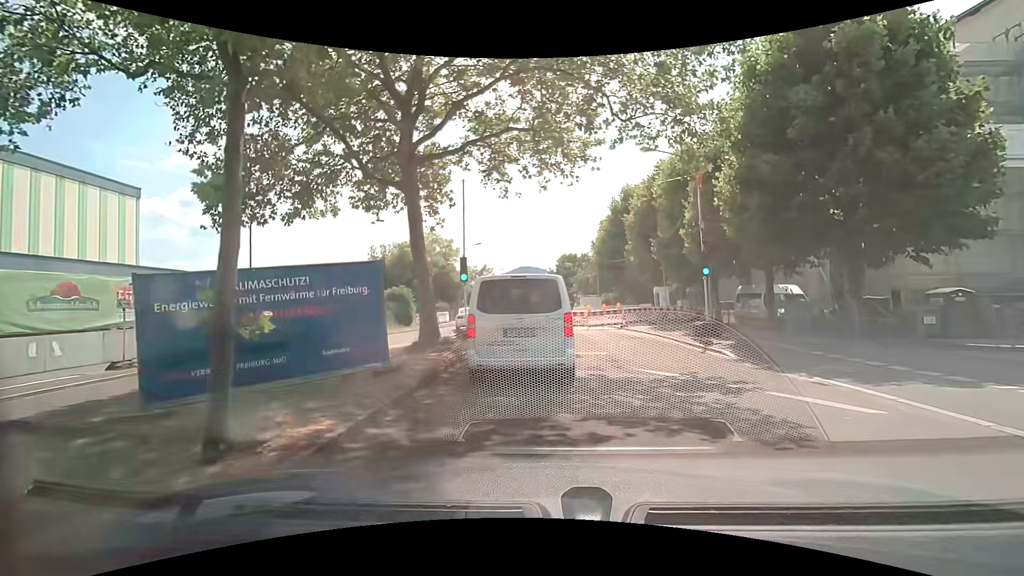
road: secondary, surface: asphalt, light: Day
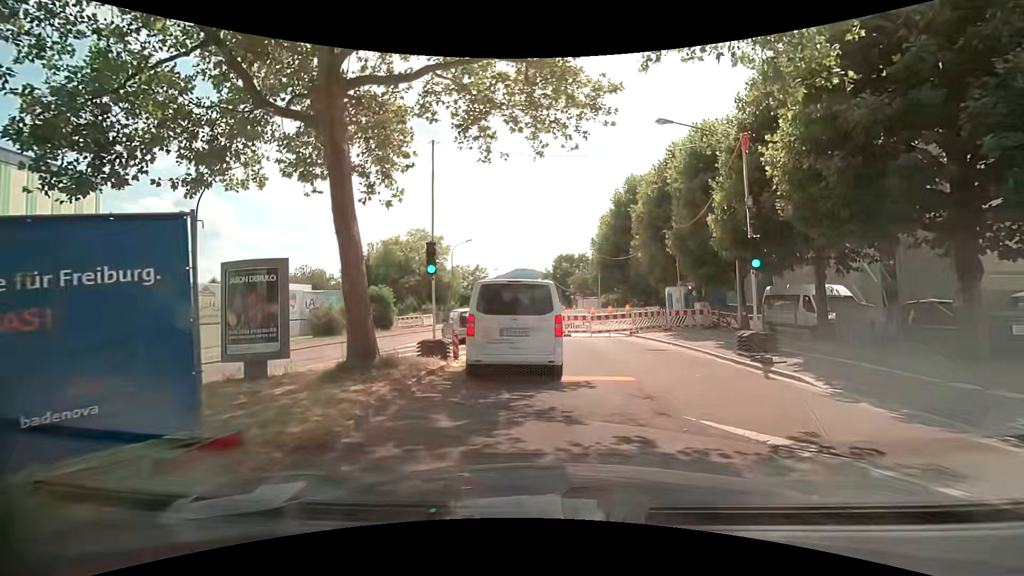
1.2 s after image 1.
(0.0, +4.6) m; -1°
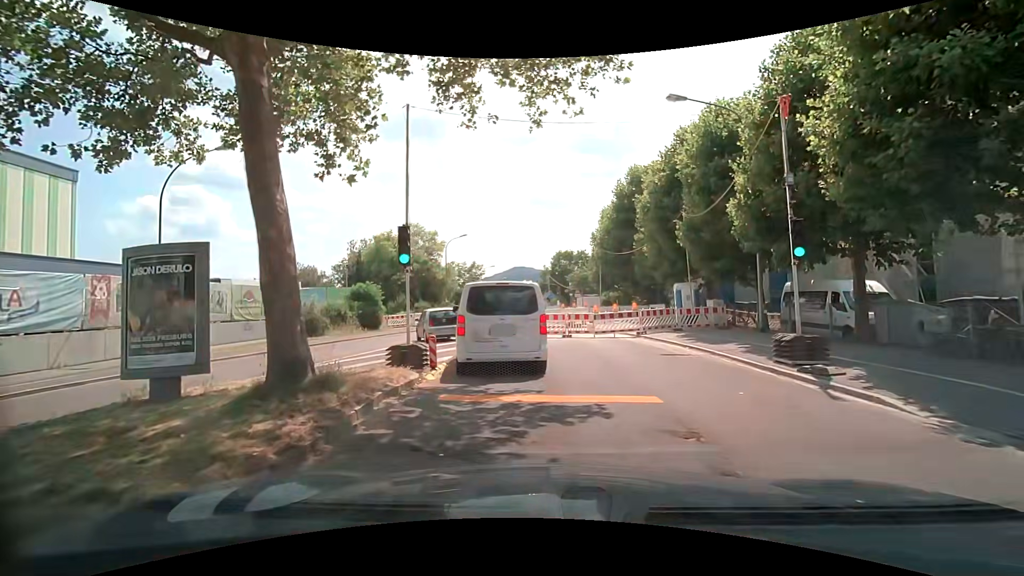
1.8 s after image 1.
(+0.1, +2.4) m; +2°
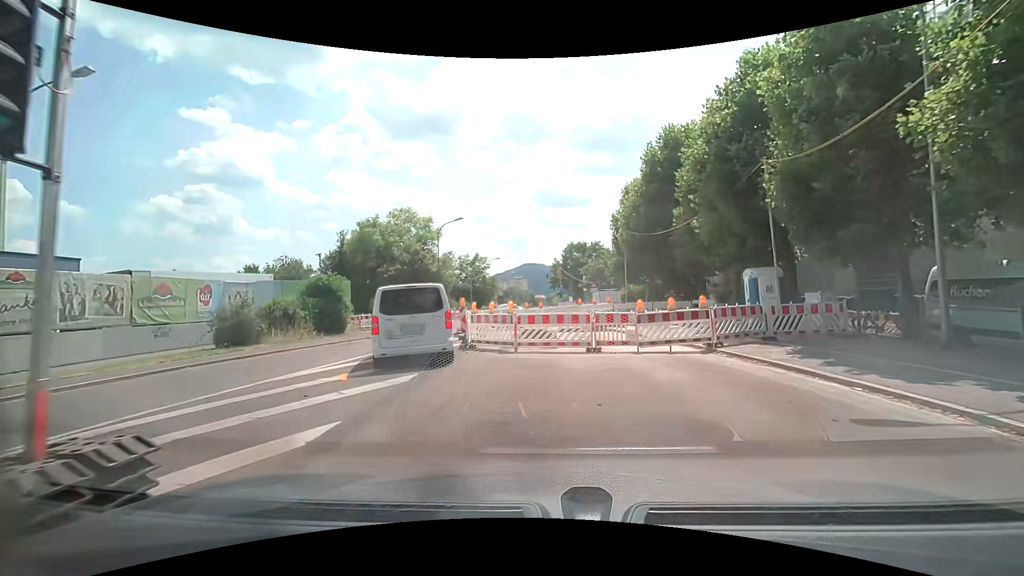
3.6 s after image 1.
(-0.1, +8.5) m; -1°
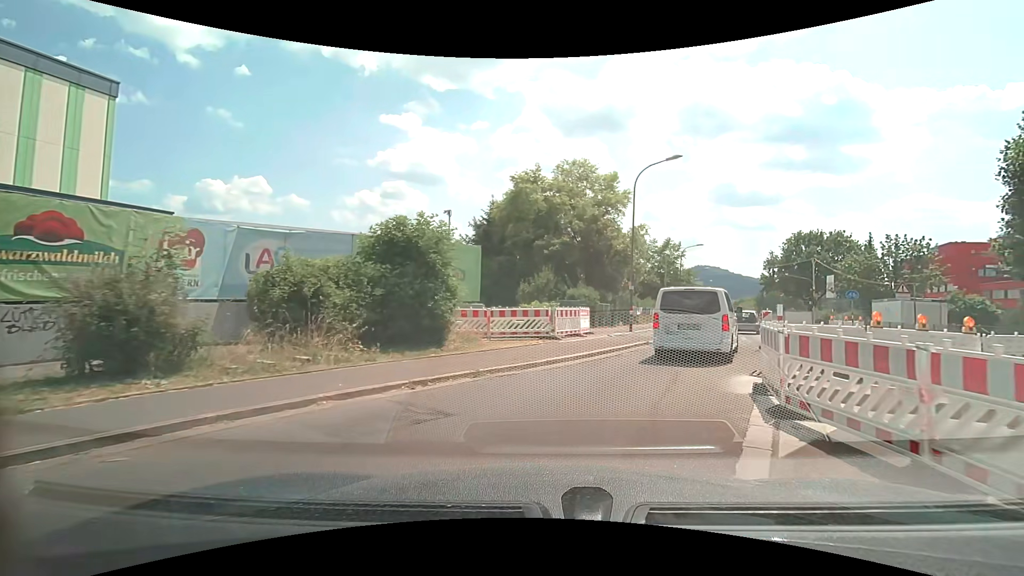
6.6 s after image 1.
(-4.6, +17.0) m; -20°
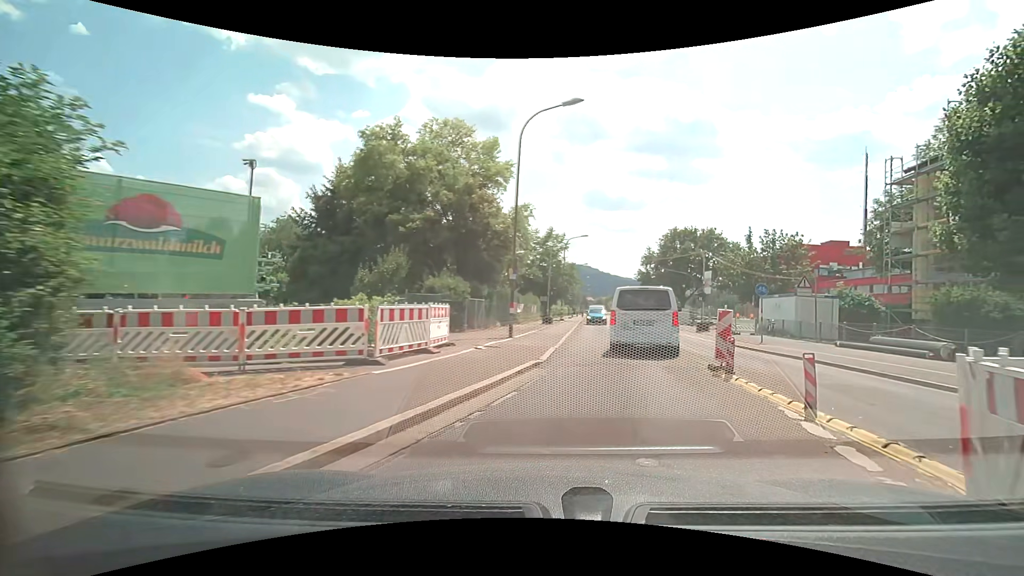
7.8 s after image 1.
(+0.9, +7.8) m; +14°
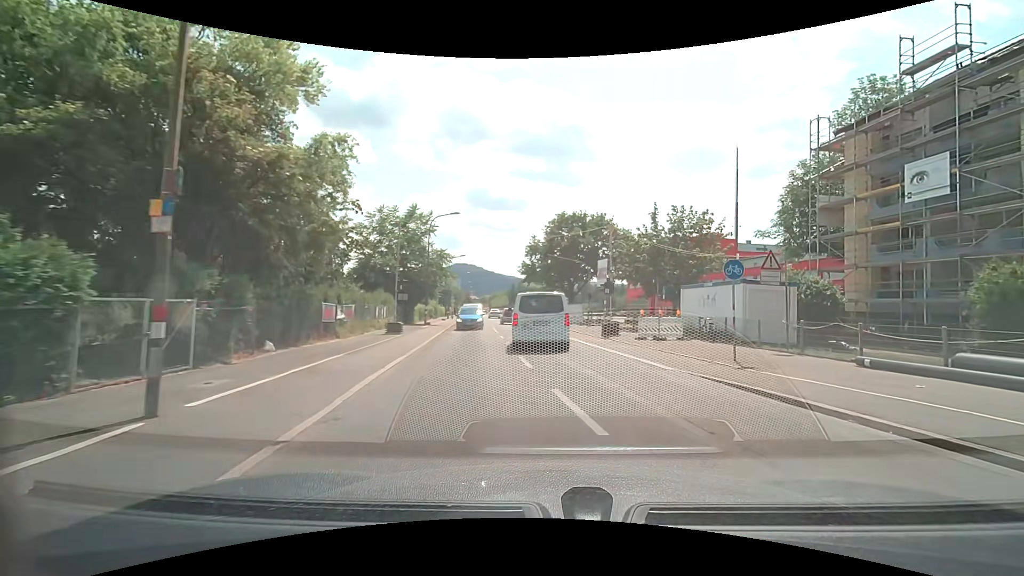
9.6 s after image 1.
(+1.7, +12.3) m; +13°
